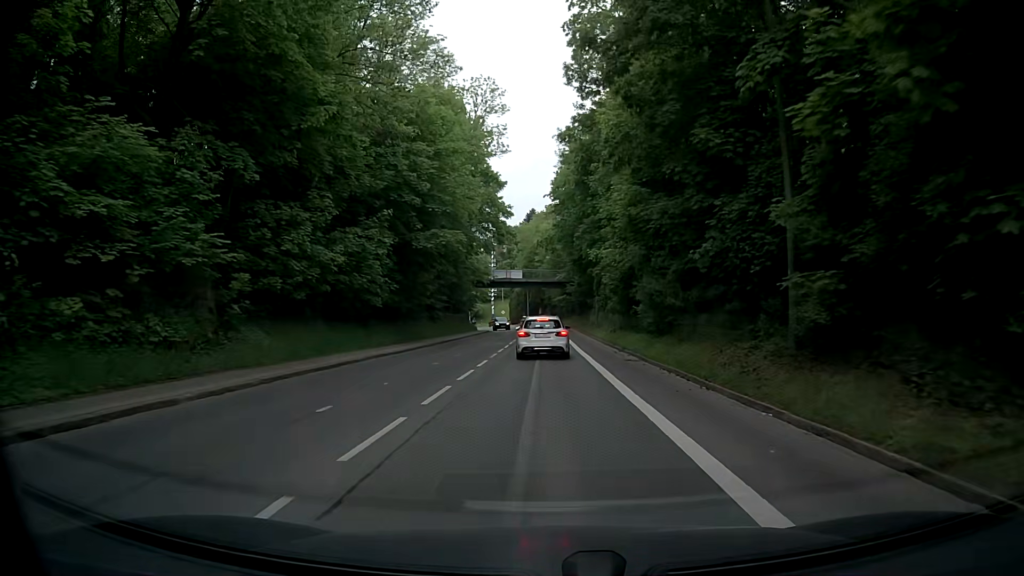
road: secondary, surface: asphalt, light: Day
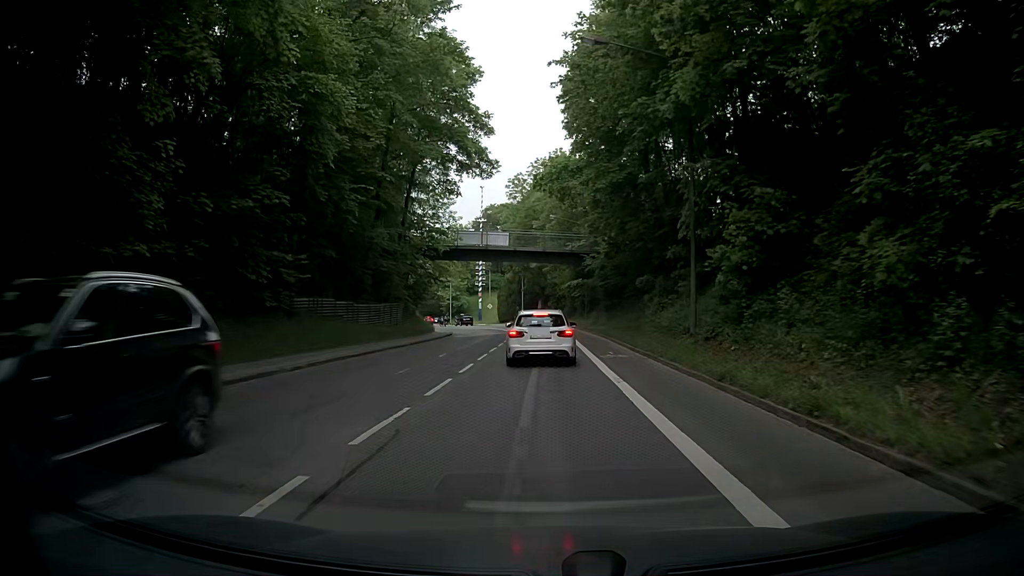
(-0.7, +34.8) m; 0°
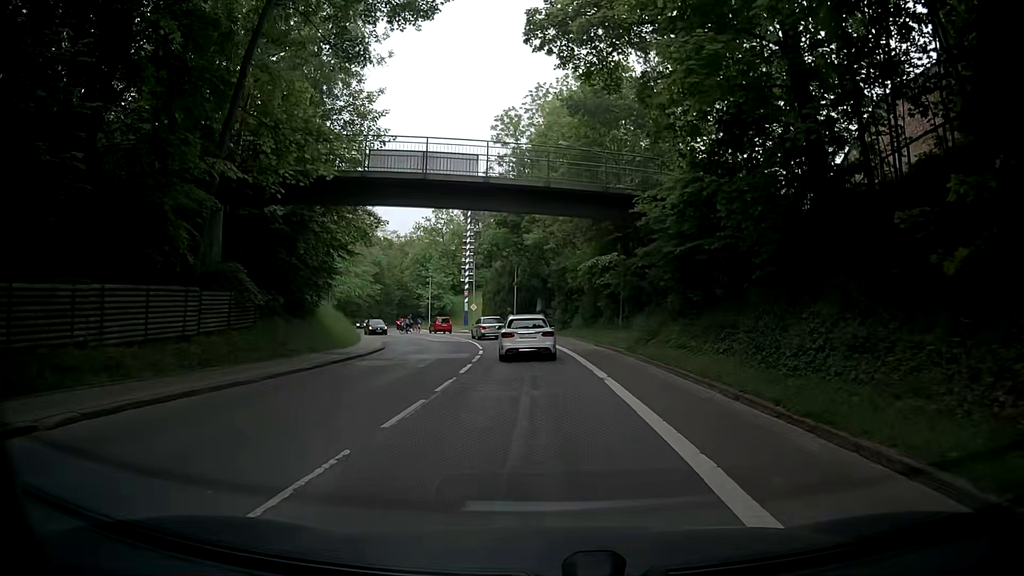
(-0.7, +25.0) m; -3°
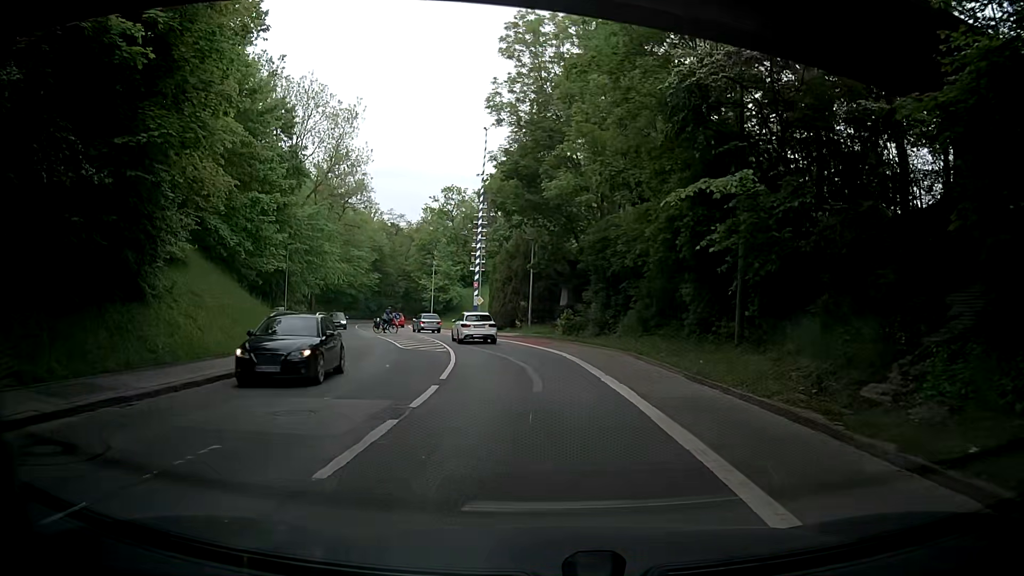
(+0.2, +16.3) m; -1°
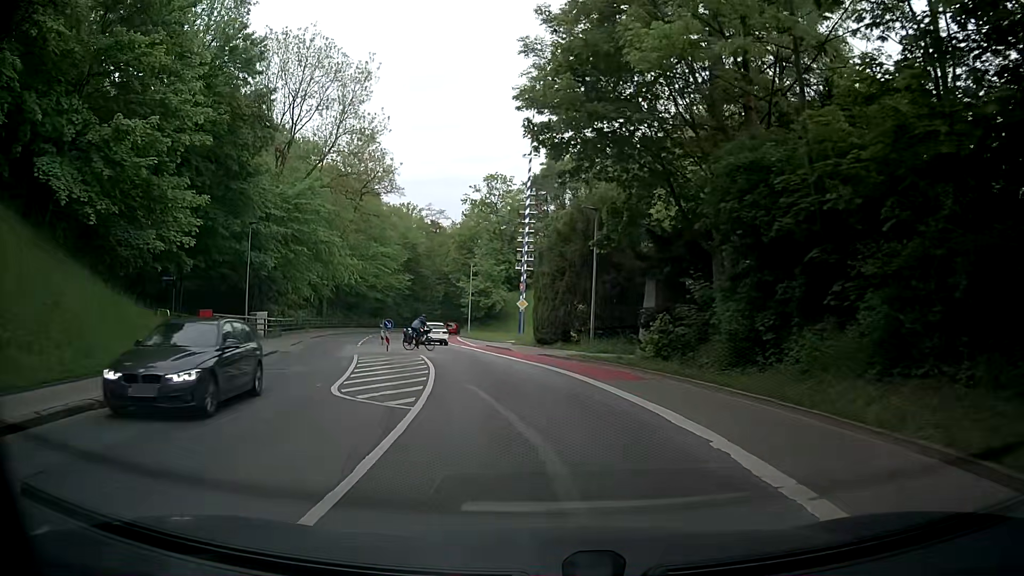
(-0.5, +15.1) m; -4°
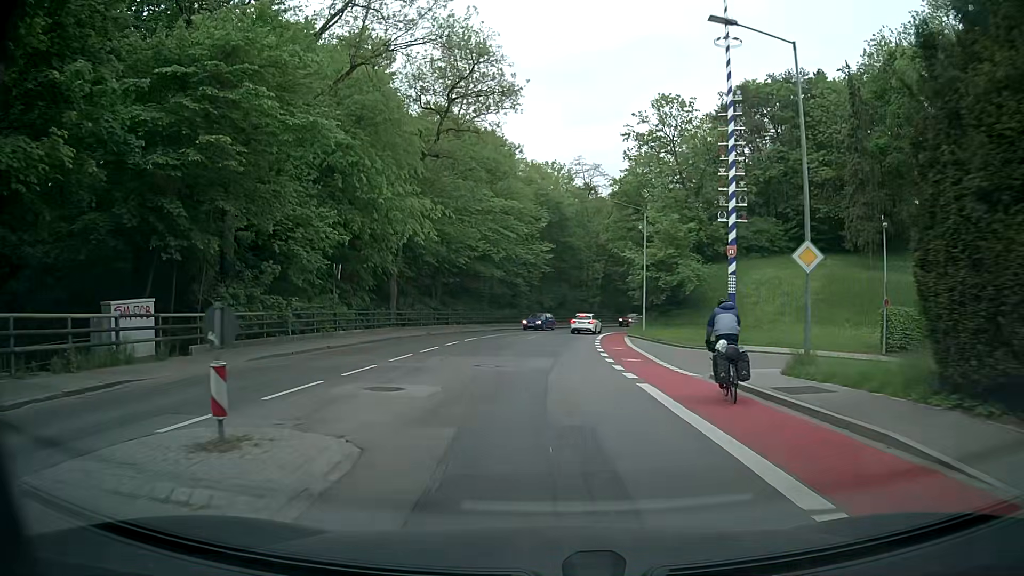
(-3.5, +29.9) m; -14°
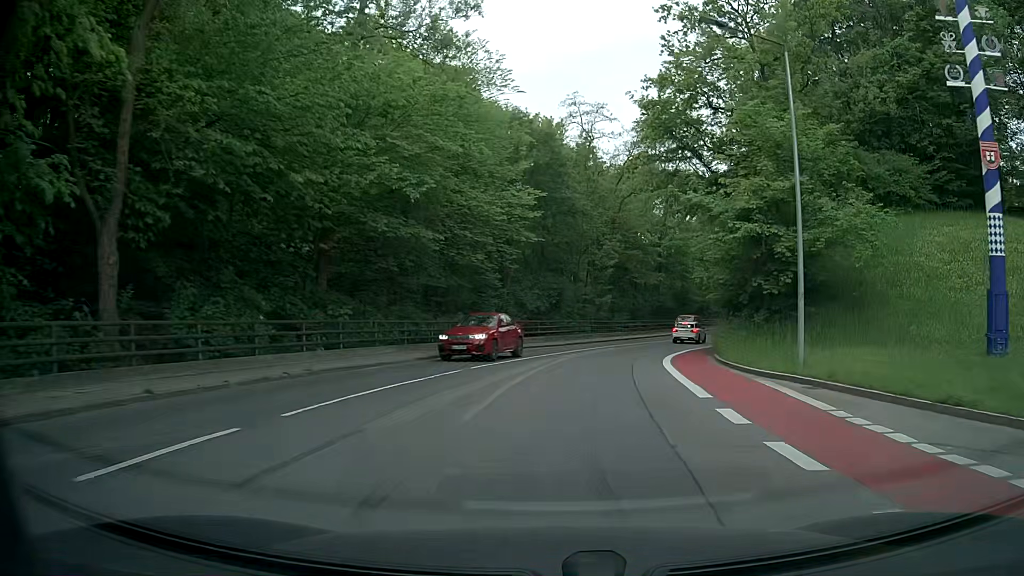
(-0.1, +28.1) m; +1°
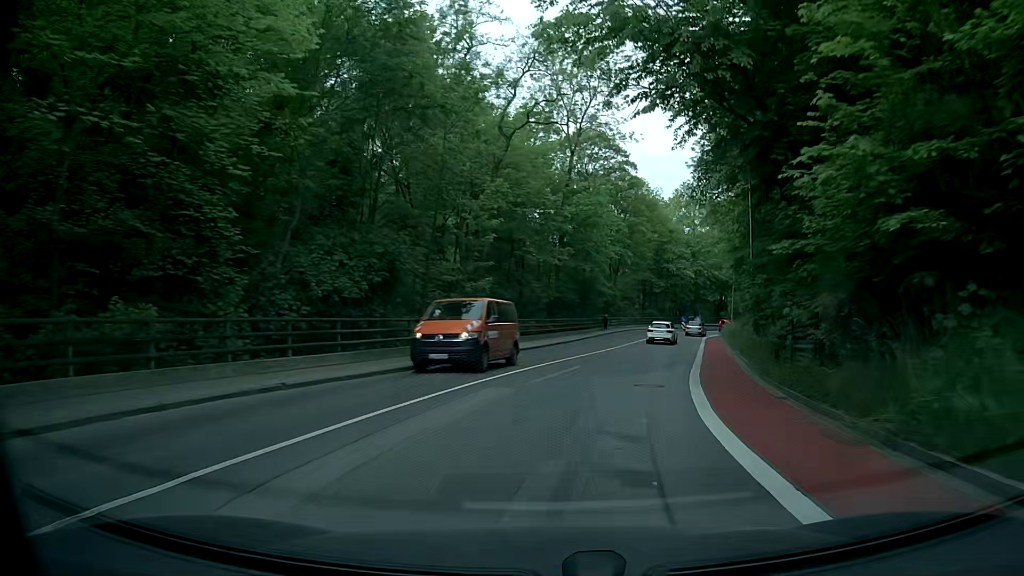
(+1.6, +21.1) m; +9°
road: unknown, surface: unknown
(+1, +10) (+2, +20) (+4, +30) (+7, +39) (+9, +49) (+12, +59) (+15, +68) (+20, +77) (+25, +86) (+31, +93) m
